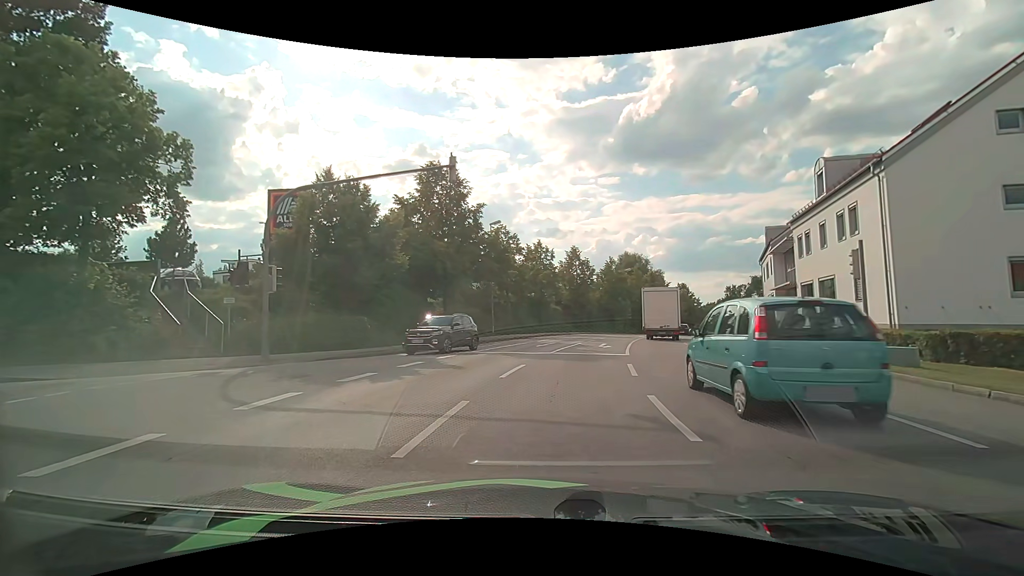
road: tertiary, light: Day
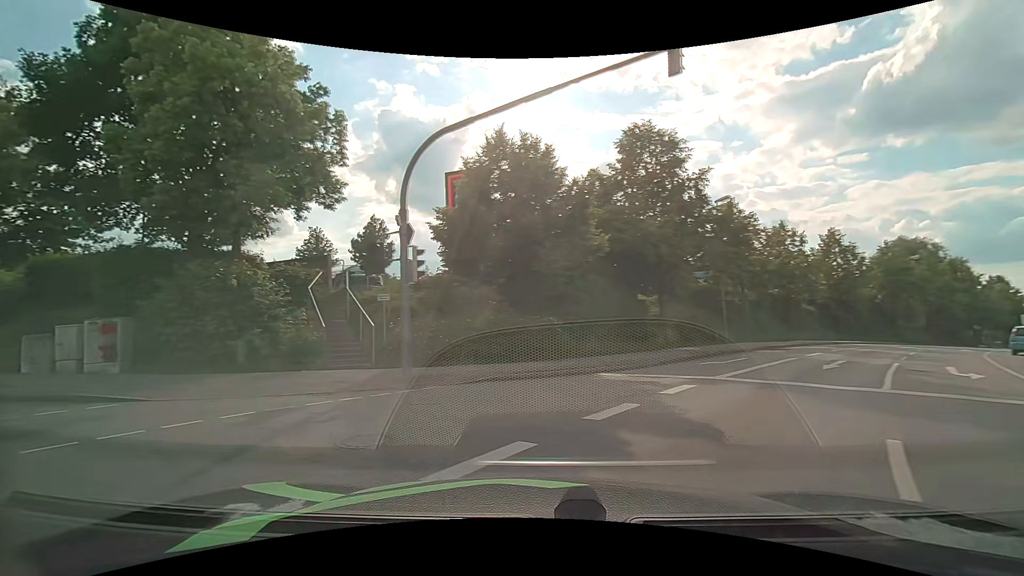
(-0.9, +7.3) m; -25°
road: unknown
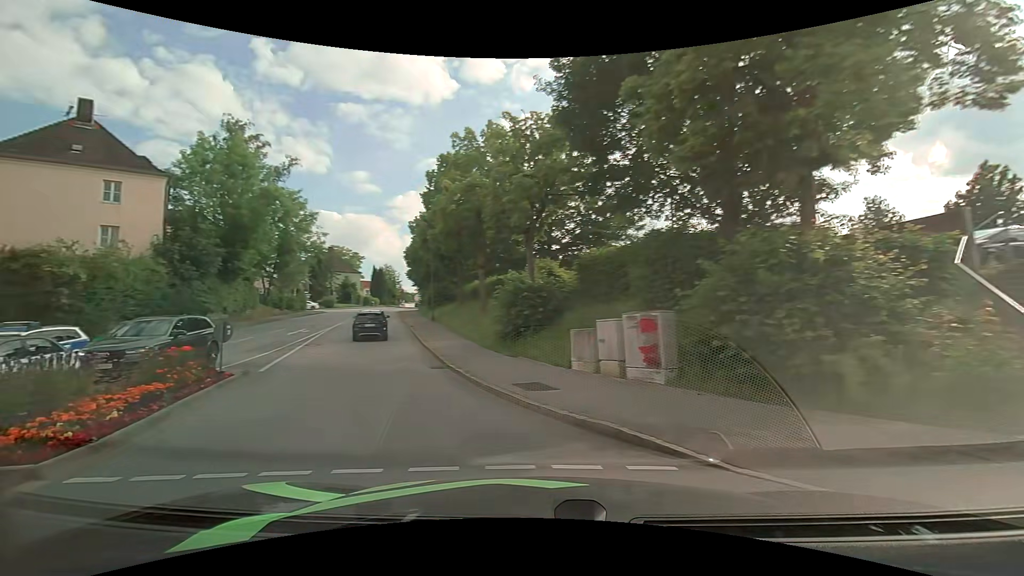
(-3.0, +6.2) m; -54°
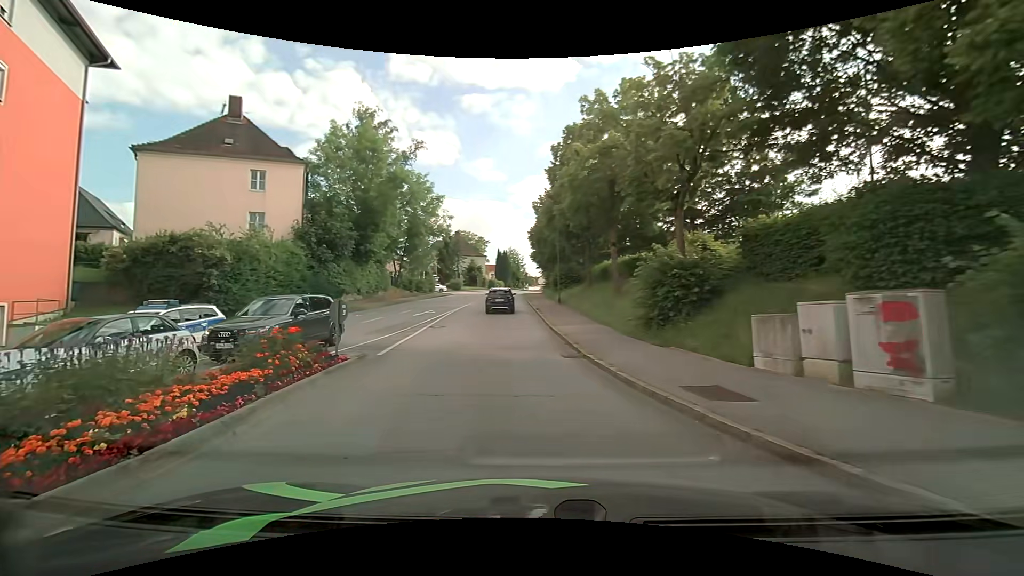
(-0.4, +2.6) m; -13°
(-1, +10) (-2, +20) (-3, +30) (-4, +40) (-4, +50) (-5, +60) (-4, +70) (+2, +77) (+12, +80) (+22, +80) m
